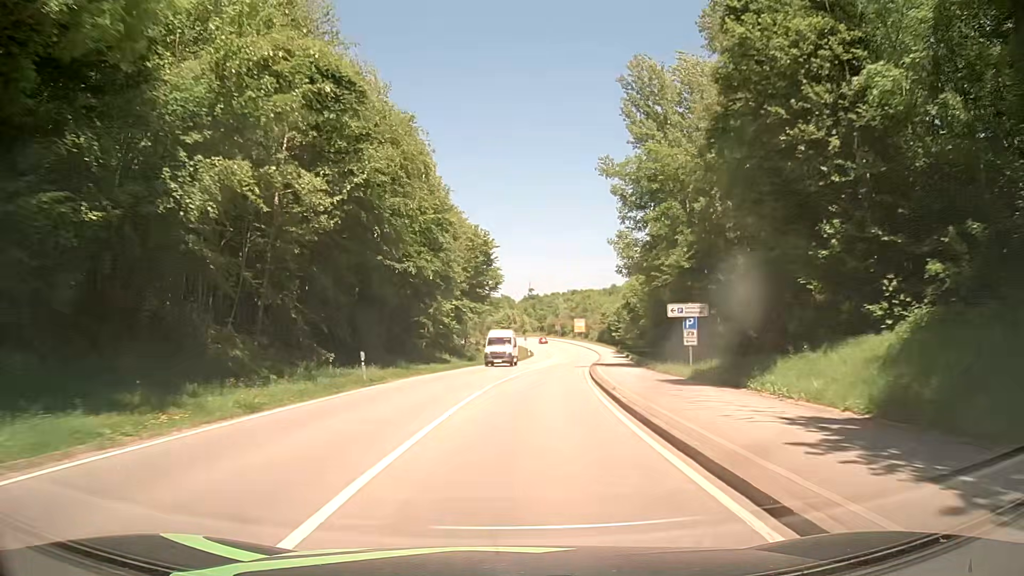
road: secondary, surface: asphalt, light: Day
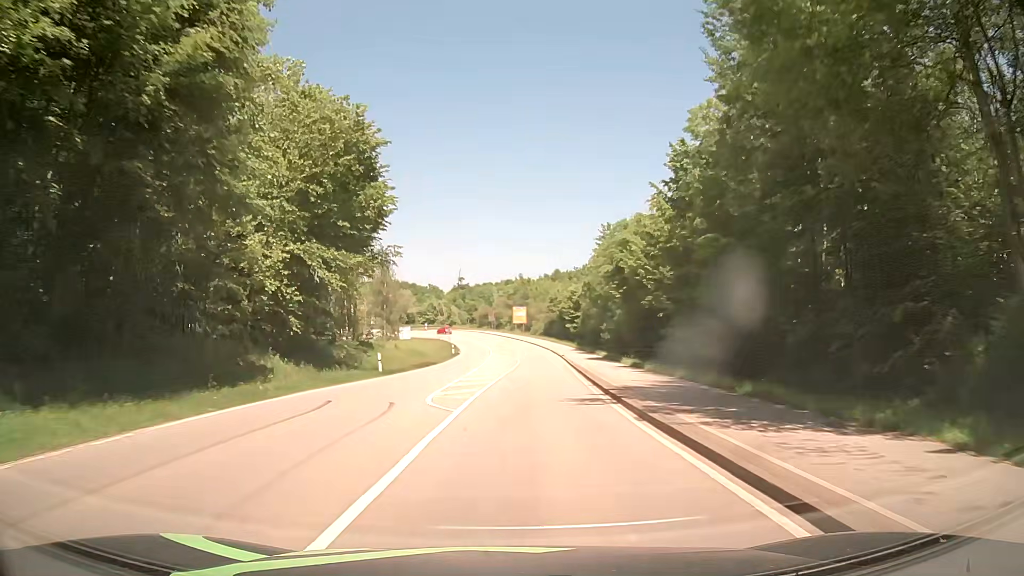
(+1.8, +32.6) m; +6°
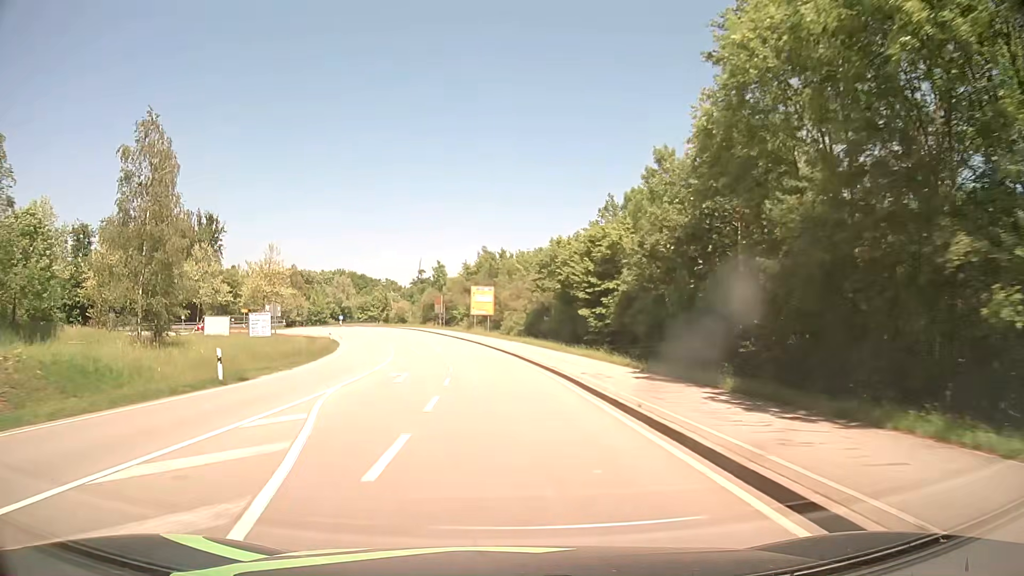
(+2.3, +54.3) m; +2°
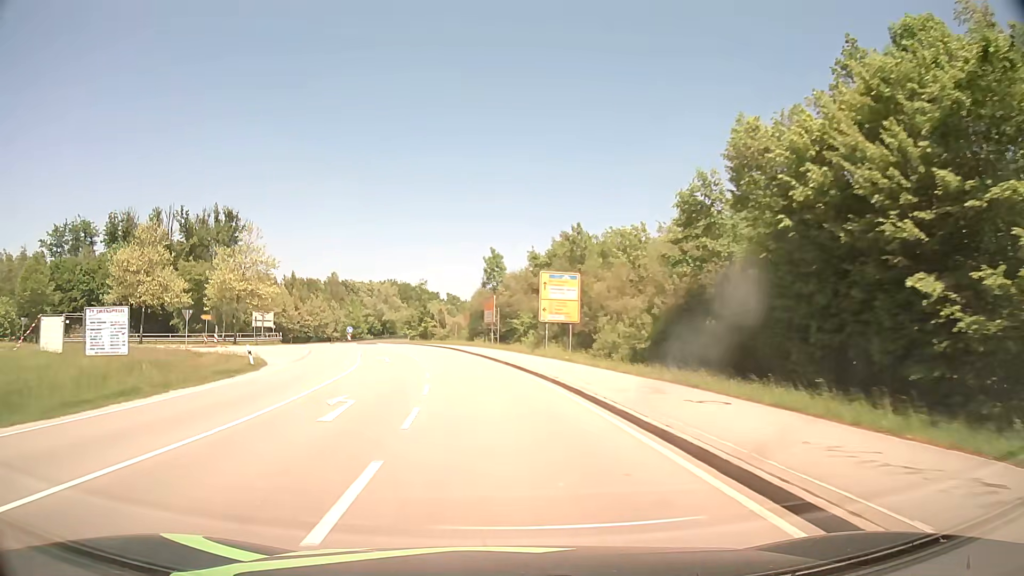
(-1.3, +32.1) m; -6°
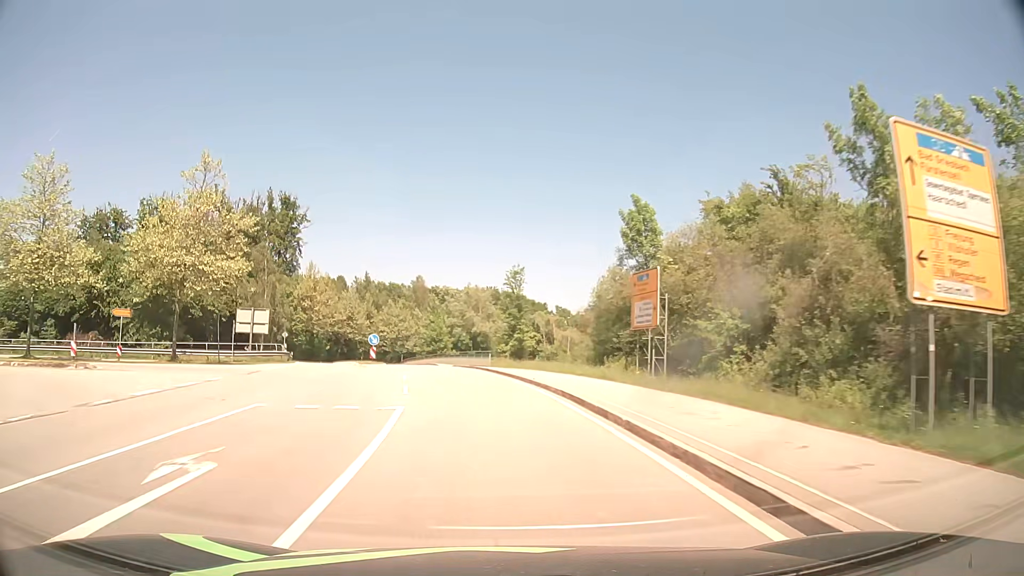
(-2.5, +31.5) m; -9°
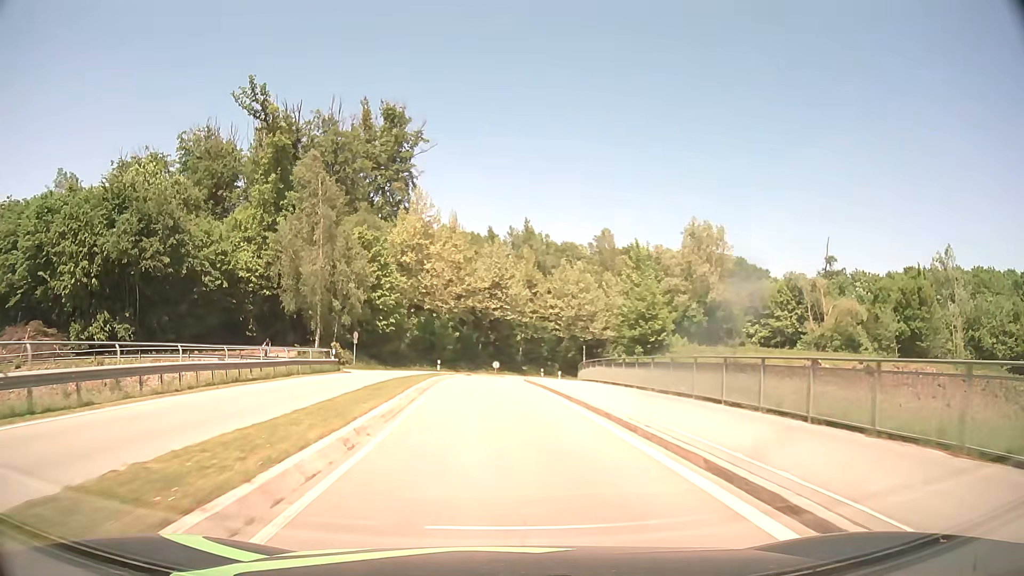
(-7.1, +48.6) m; -15°
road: primary_link
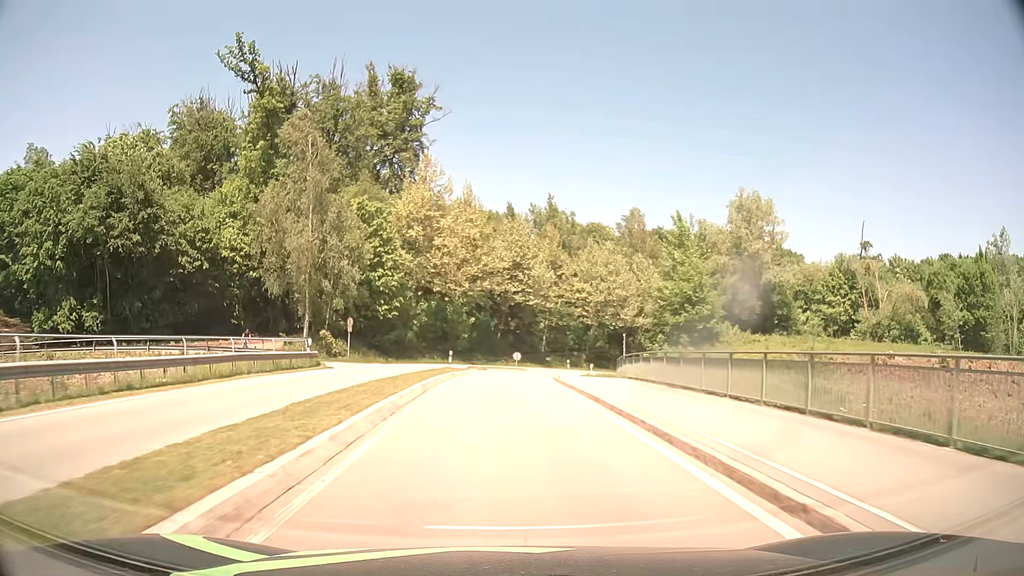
(-0.2, +8.7) m; -2°
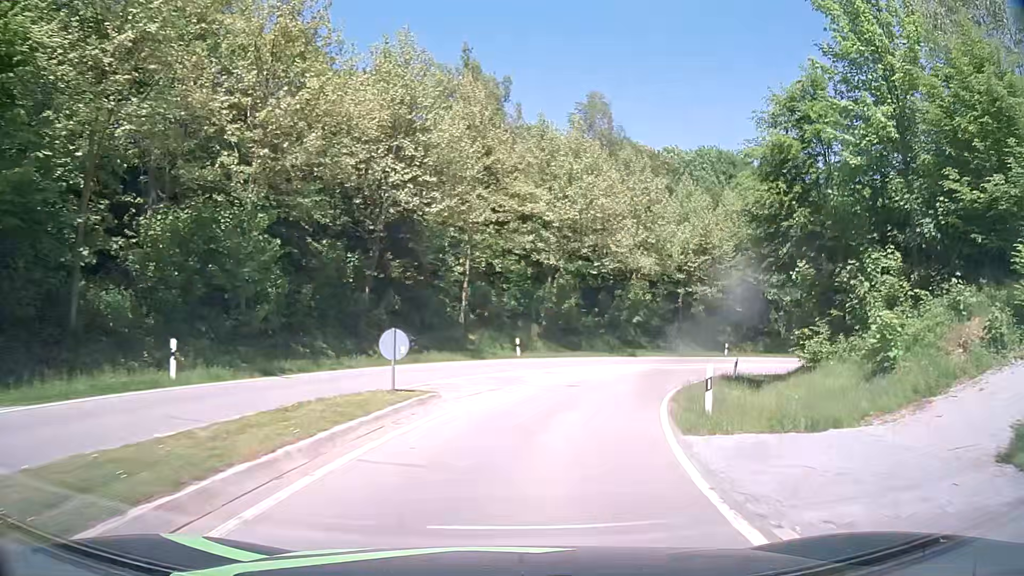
(+0.9, +39.1) m; +8°
(+1, +10) (+3, +20) (+6, +29) (+12, +38) (+18, +45) (+26, +51) (+35, +55) (+45, +58) (+55, +58) (+65, +57) m
